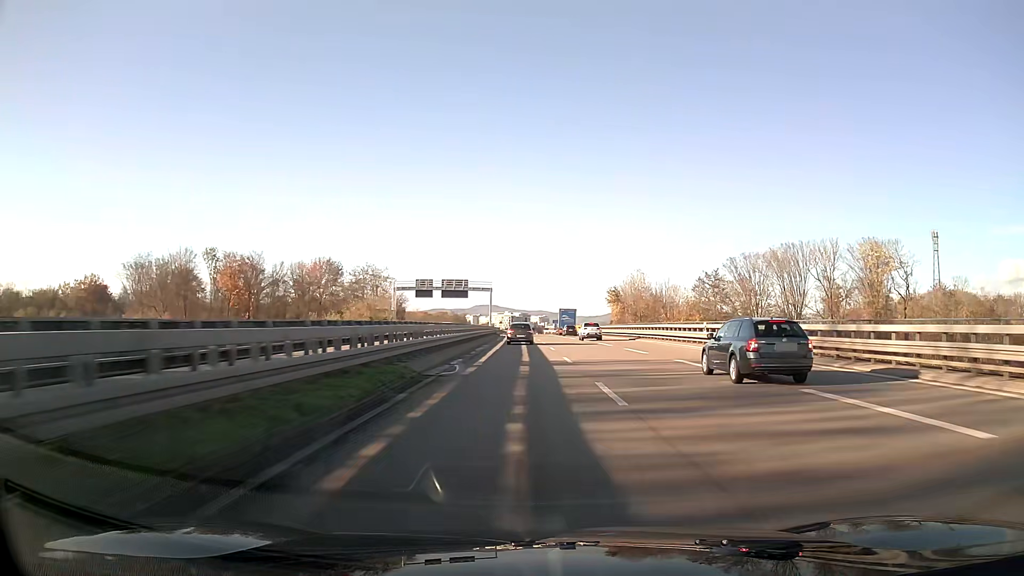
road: trunk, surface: asphalt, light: Day
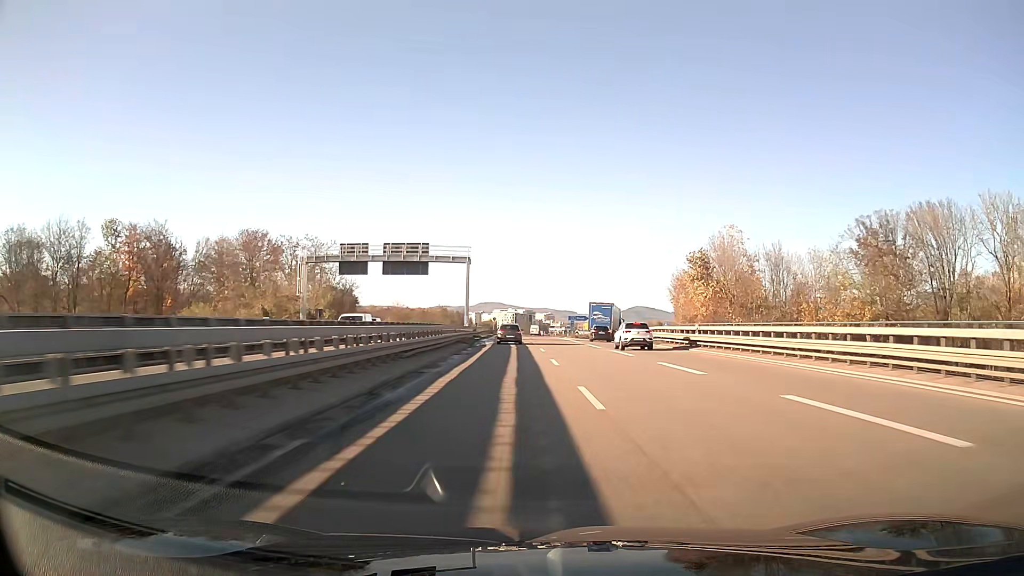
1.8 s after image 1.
(-0.1, +47.6) m; 0°
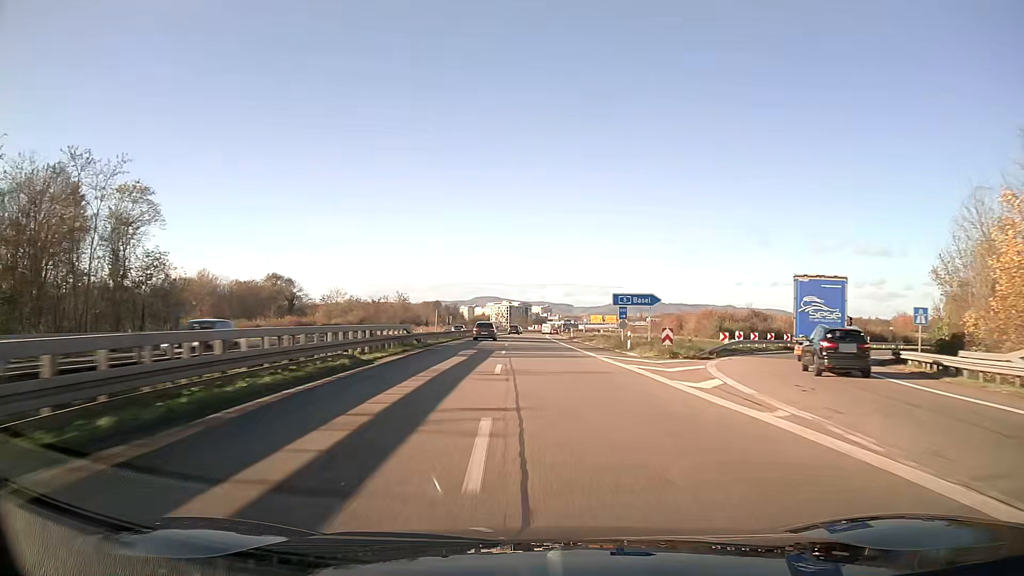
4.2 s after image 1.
(+0.3, +64.3) m; +1°
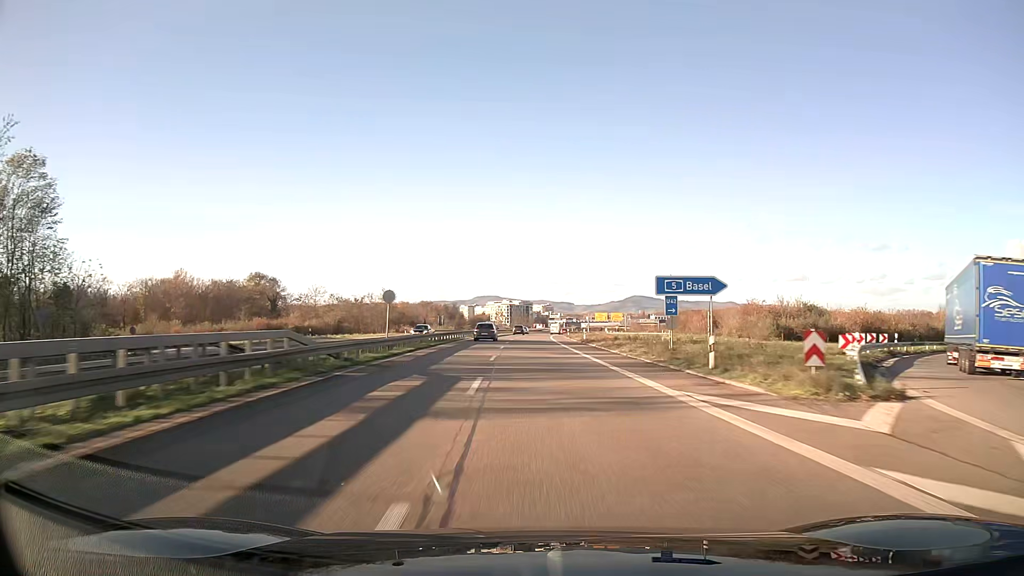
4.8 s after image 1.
(0.0, +16.1) m; 0°
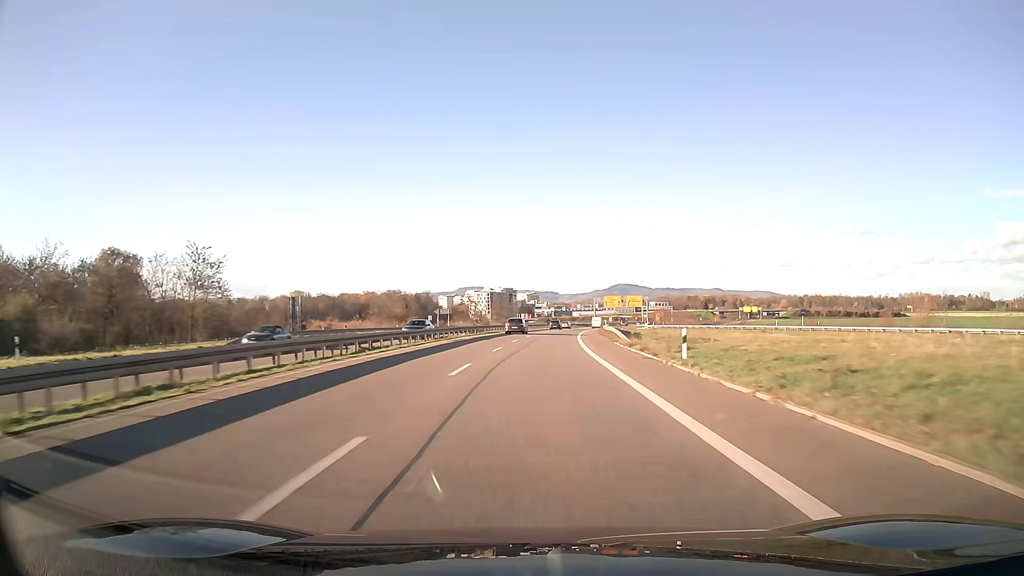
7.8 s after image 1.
(+0.5, +80.1) m; +2°
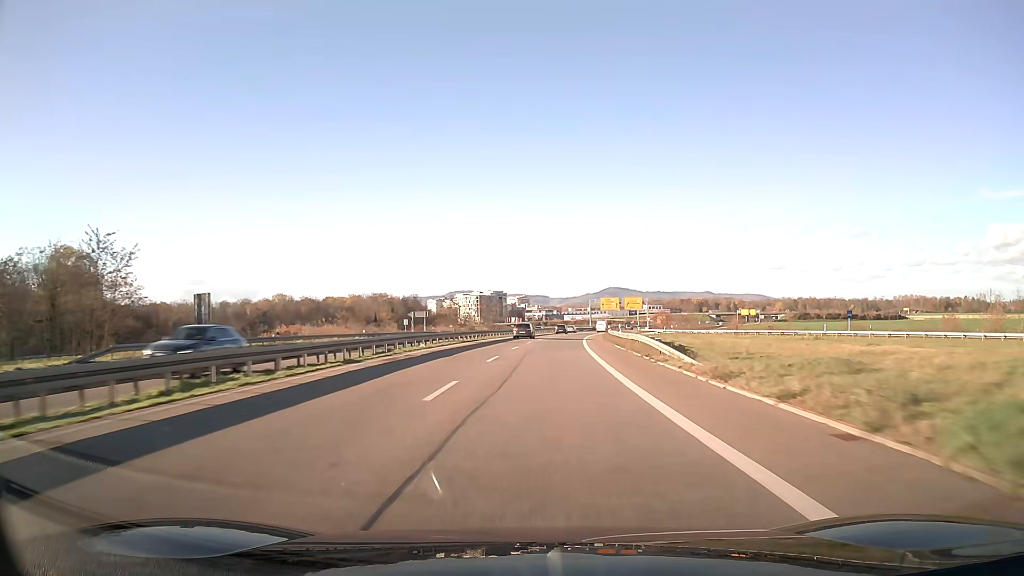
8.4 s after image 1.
(+0.1, +15.9) m; +1°
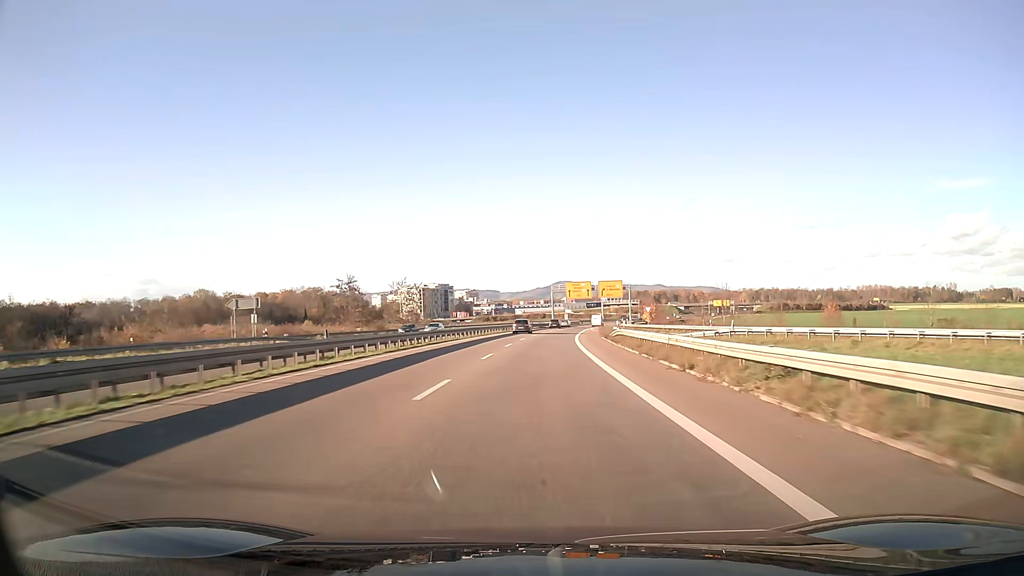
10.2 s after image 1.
(+1.7, +47.3) m; +4°
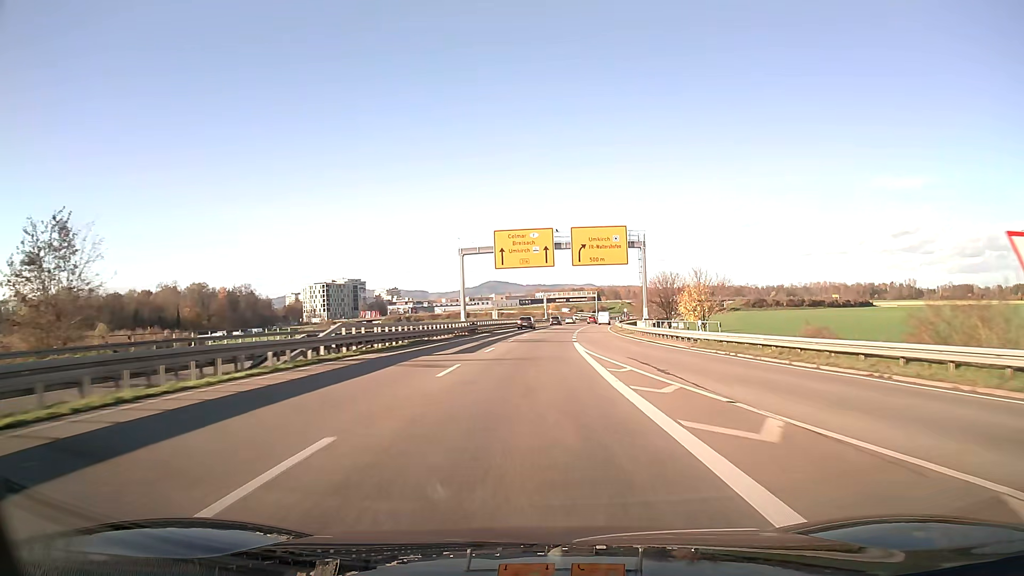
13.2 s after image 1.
(+4.1, +78.2) m; +6°
